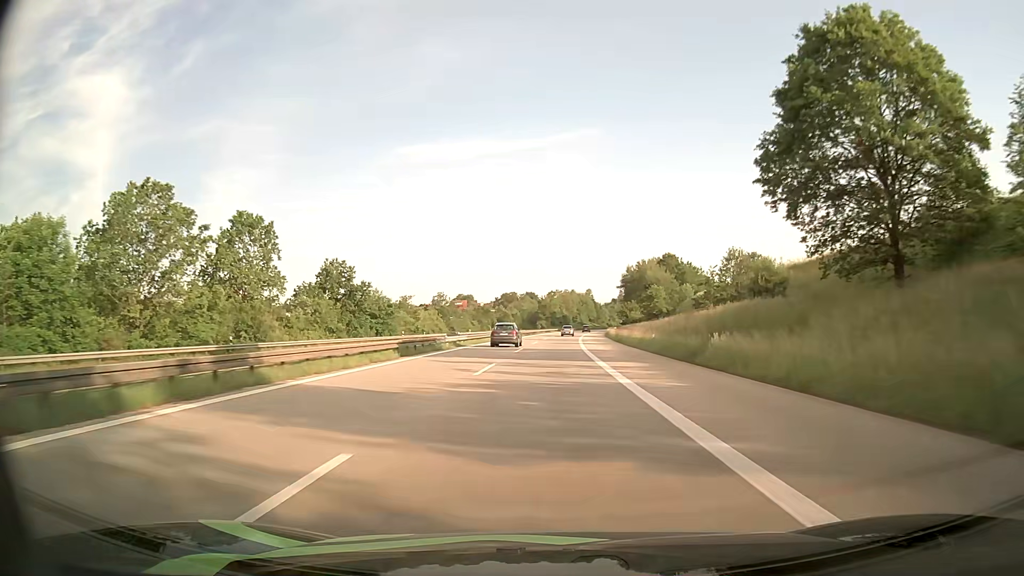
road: motorway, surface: asphalt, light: Day
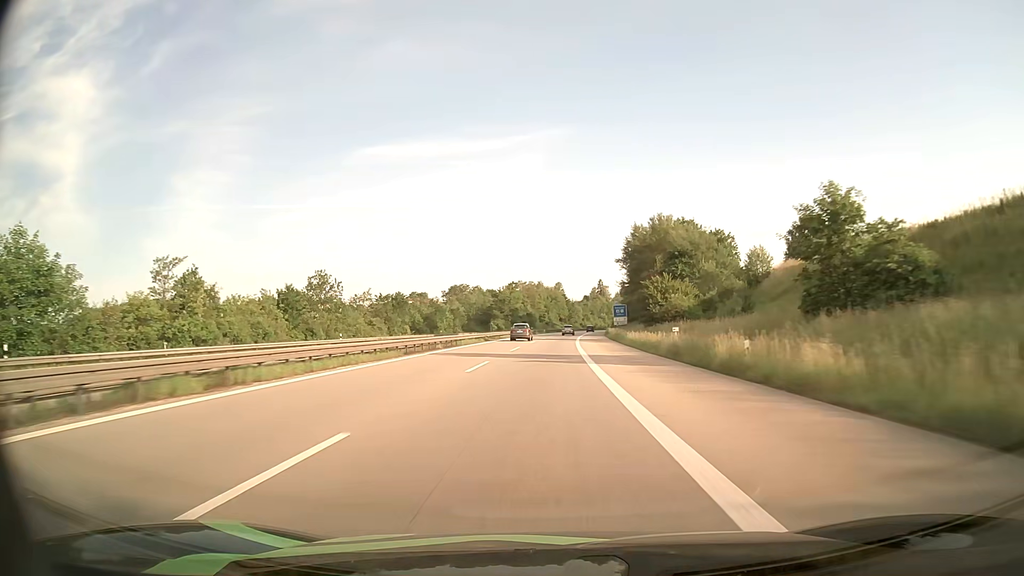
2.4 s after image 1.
(+2.1, +70.8) m; +3°
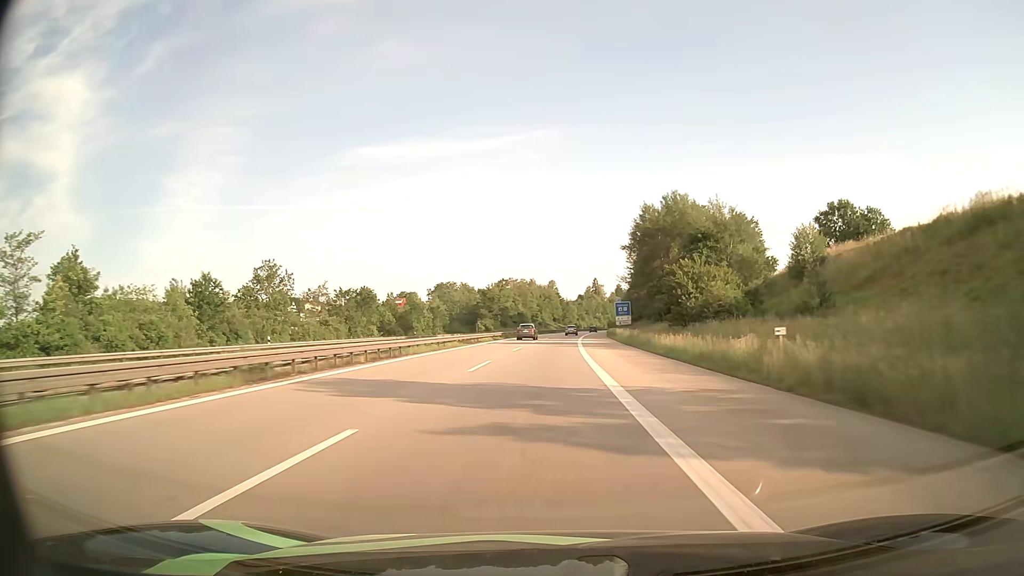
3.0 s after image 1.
(+0.1, +17.6) m; +1°
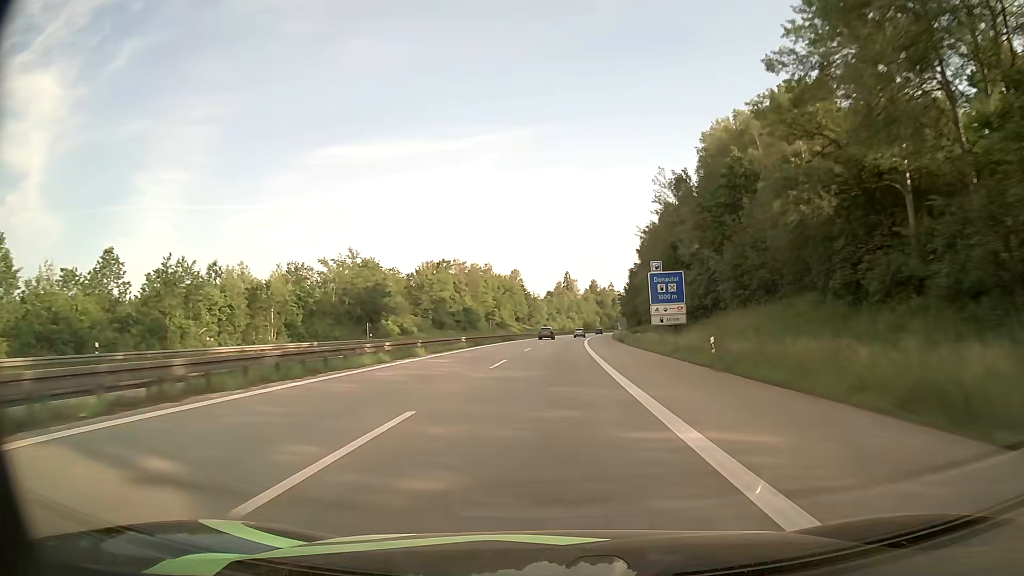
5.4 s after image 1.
(+1.5, +70.1) m; +3°
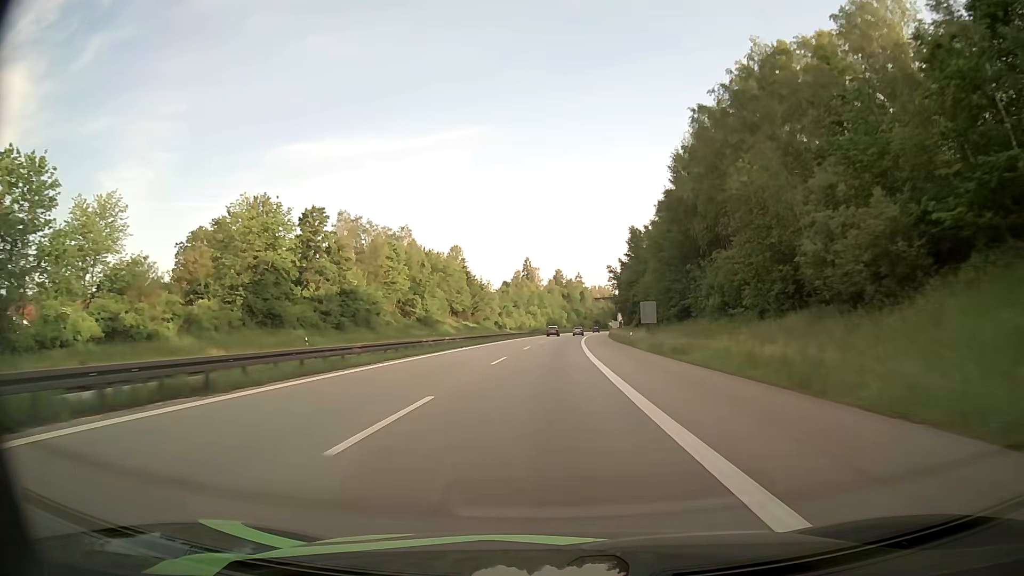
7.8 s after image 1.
(+2.2, +69.6) m; +3°
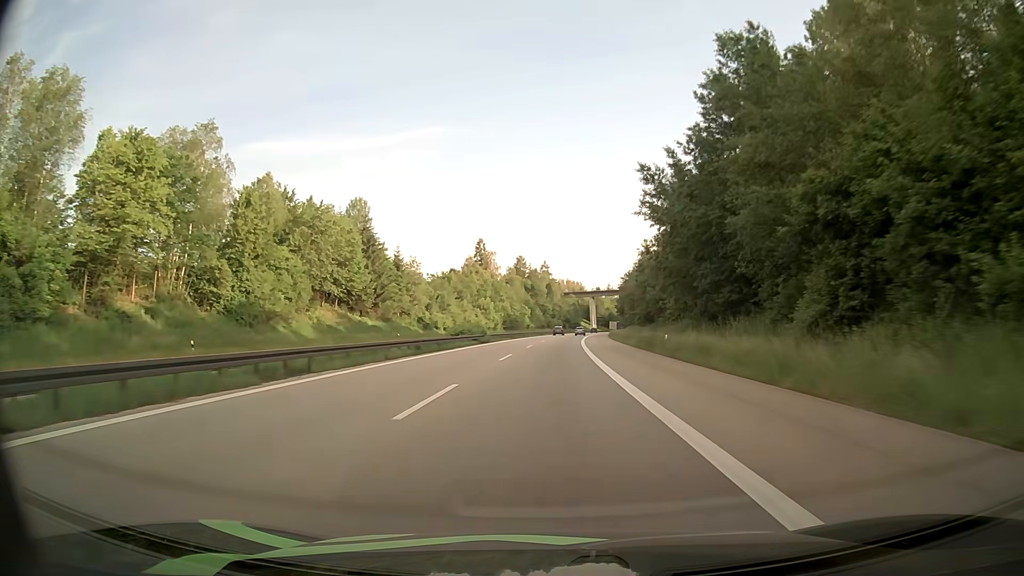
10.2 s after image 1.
(+1.6, +69.5) m; +3°
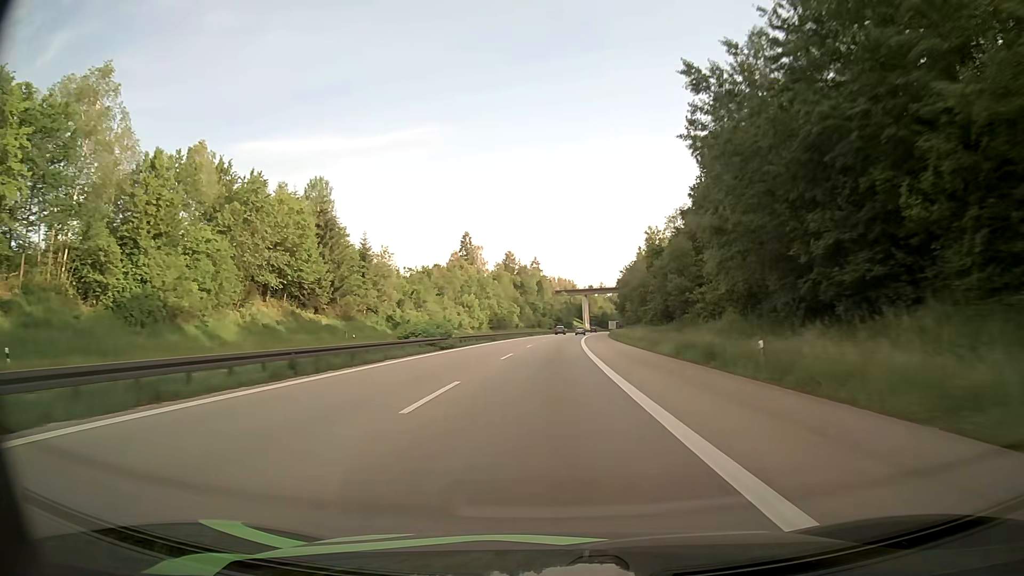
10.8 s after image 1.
(+0.1, +17.4) m; +1°
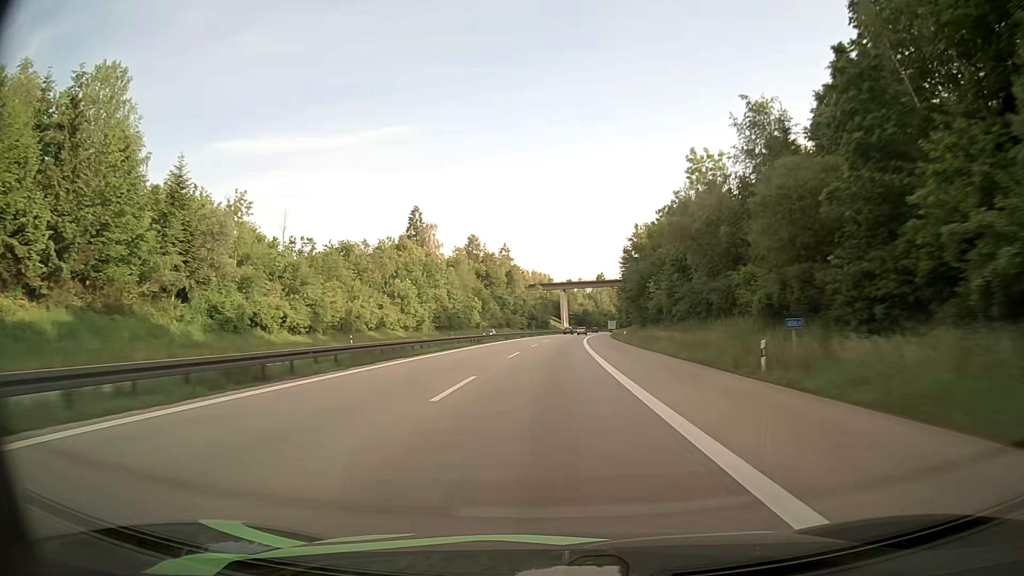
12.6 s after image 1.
(+0.9, +52.3) m; +2°
(0, +10) (0, +20) (0, +30) (+1, +40) (+1, +50) (+1, +60) (+2, +70) (+3, +80) (+3, +90) (+4, +100) m
